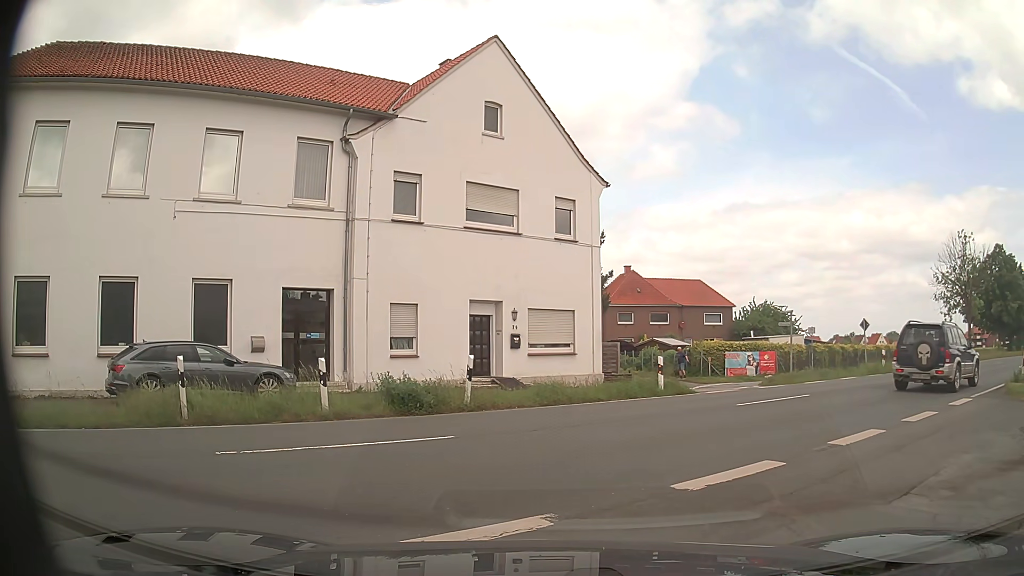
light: Day
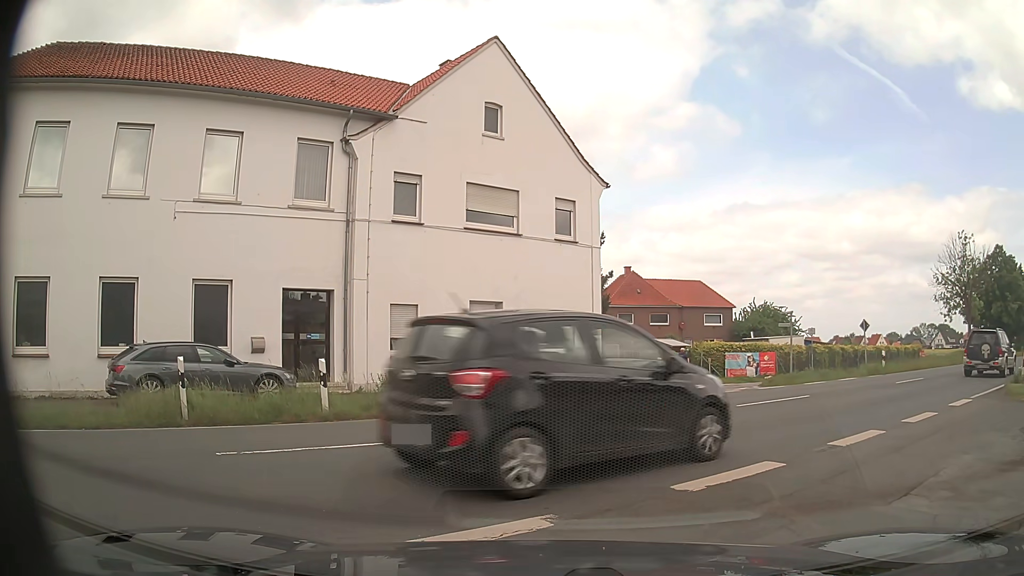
(0.0, 0.0) m; 0°
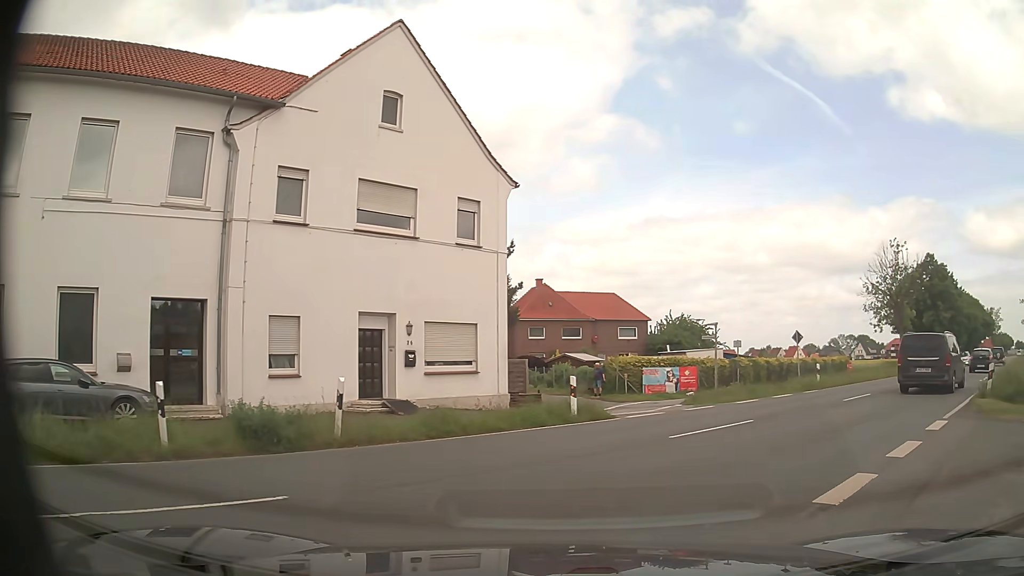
(+0.2, +2.9) m; +10°
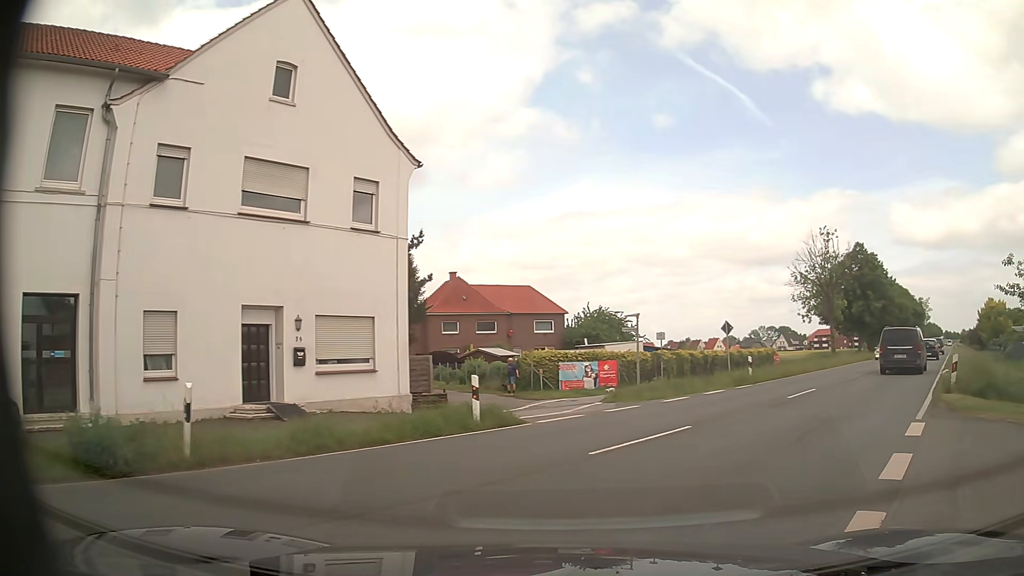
(+0.1, +2.4) m; +6°
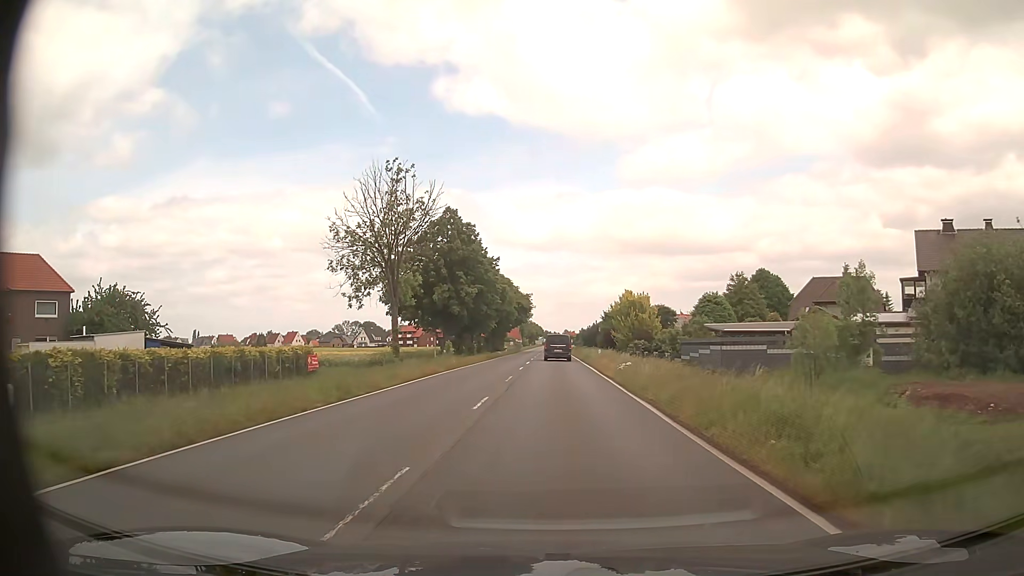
(+9.2, +20.1) m; +35°
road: primary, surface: asphalt
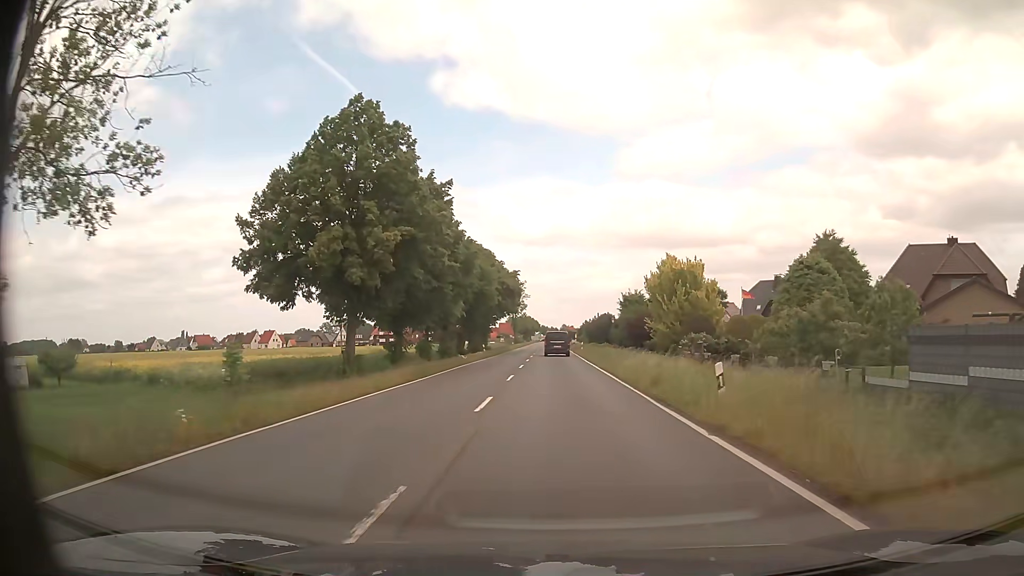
(-0.1, +28.8) m; 0°
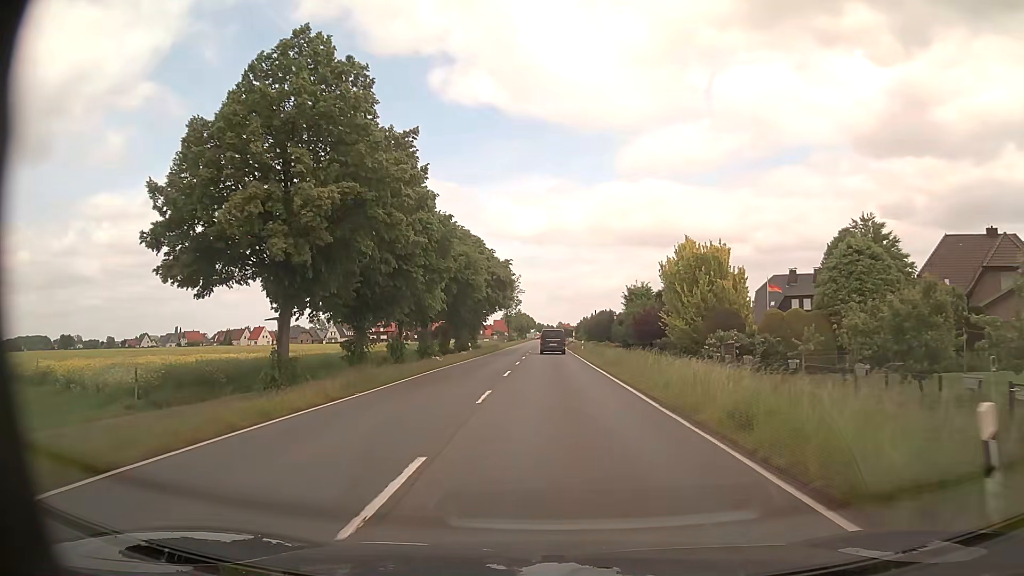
(0.0, +8.0) m; 0°
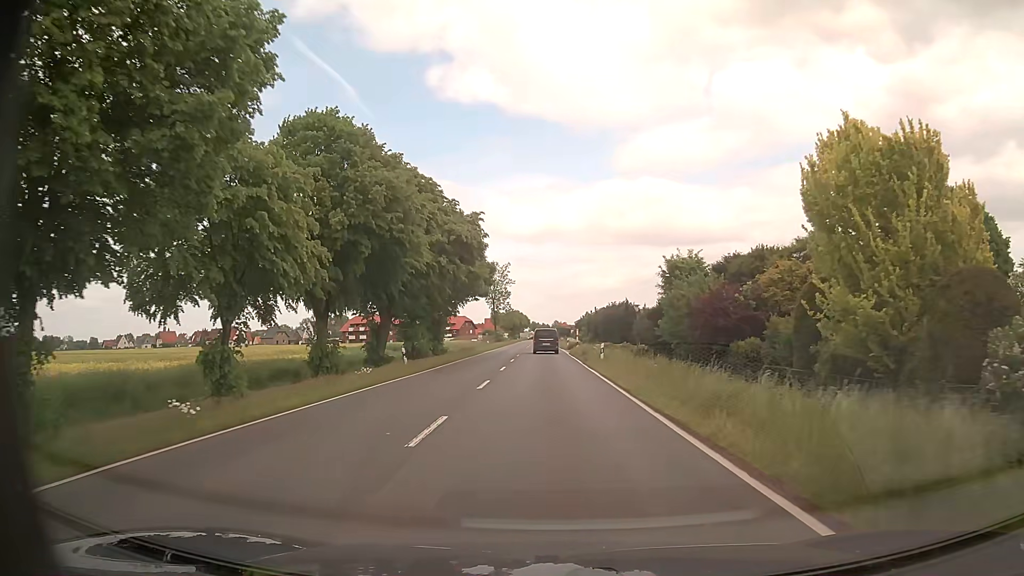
(+0.2, +23.7) m; +1°
(0, +10) (0, +20) (0, +30) (0, +40) (0, +50) (-1, +60) (-1, +70) (-1, +80) (-1, +90) (-1, +100) m
